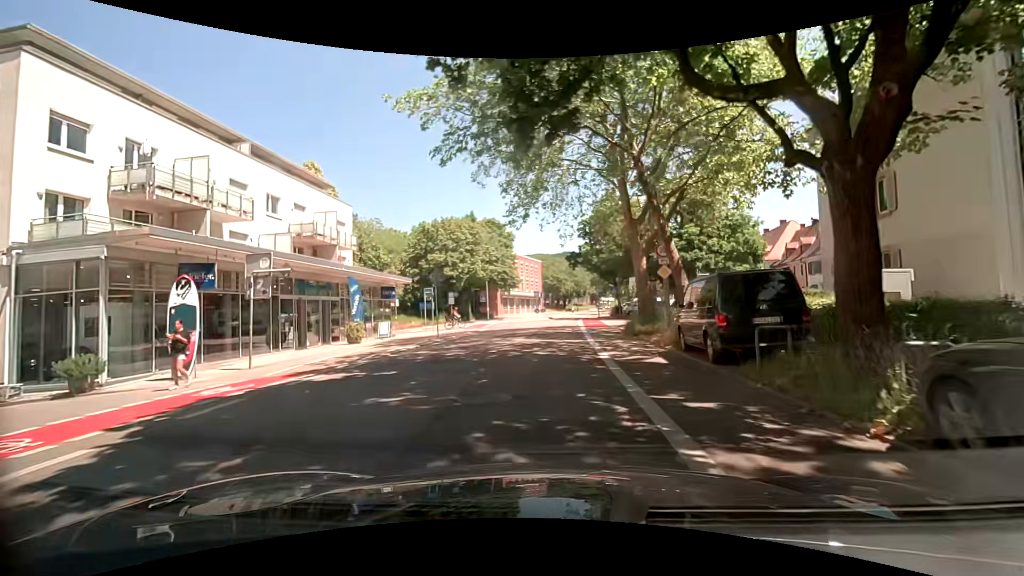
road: secondary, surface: asphalt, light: Day
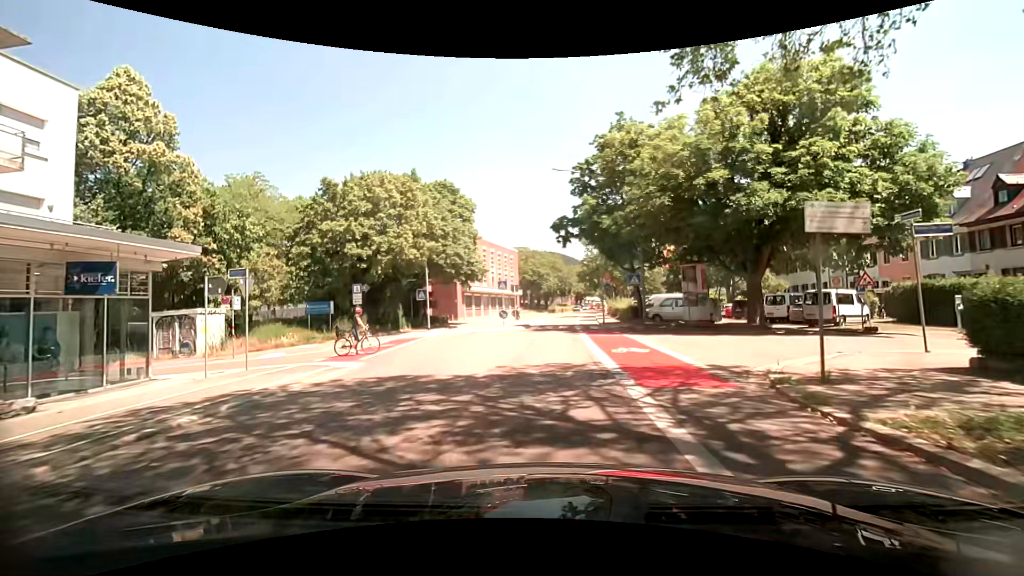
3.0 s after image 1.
(+0.4, +22.4) m; +2°
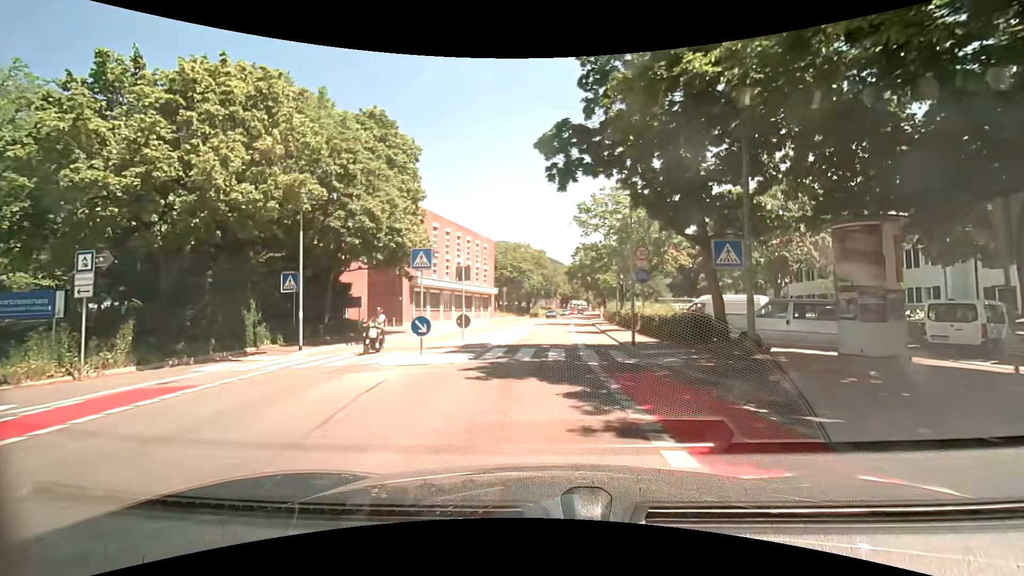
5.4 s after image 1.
(+0.2, +18.1) m; +1°
